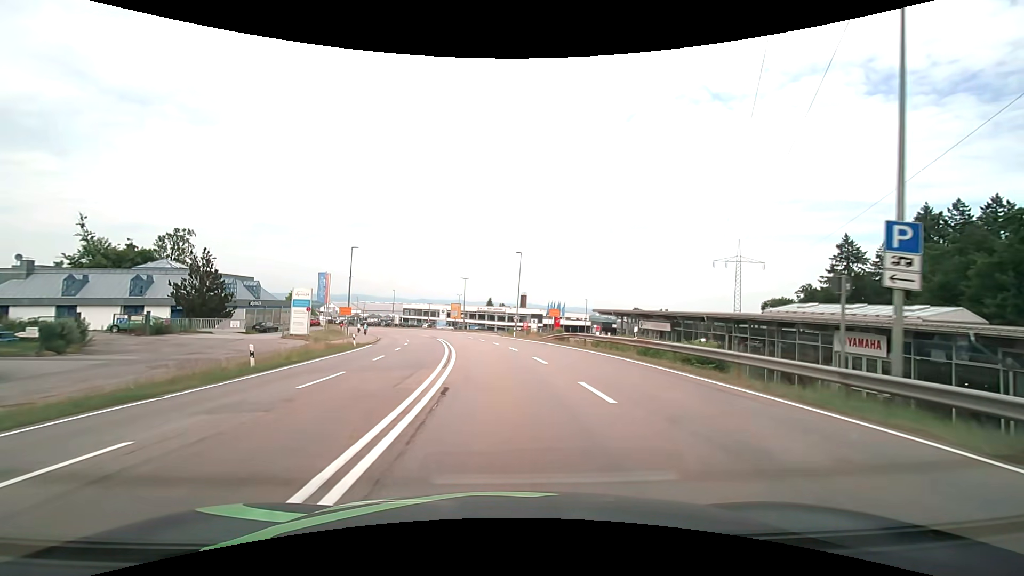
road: secondary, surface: asphalt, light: Day
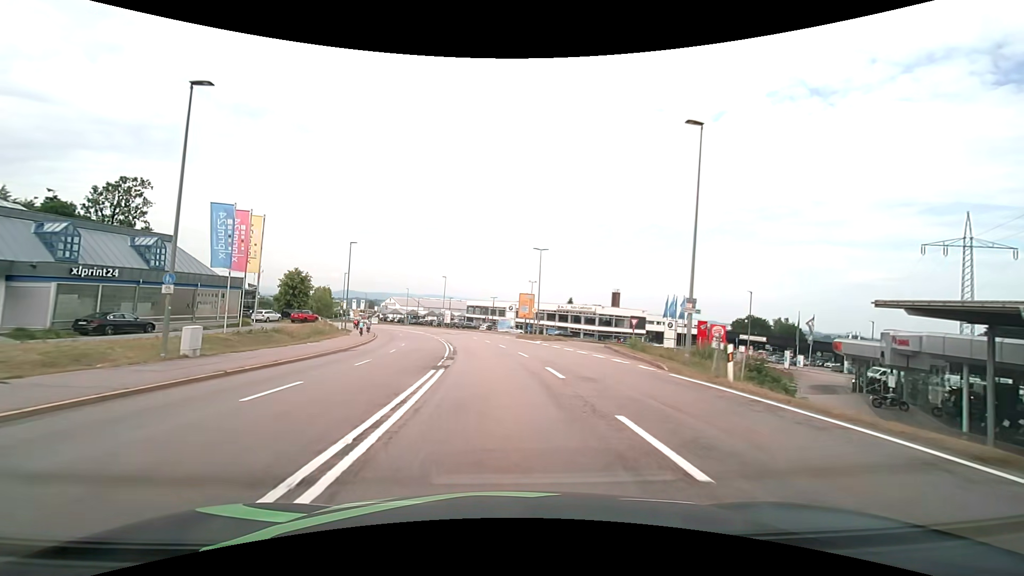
(-2.7, +39.5) m; -9°
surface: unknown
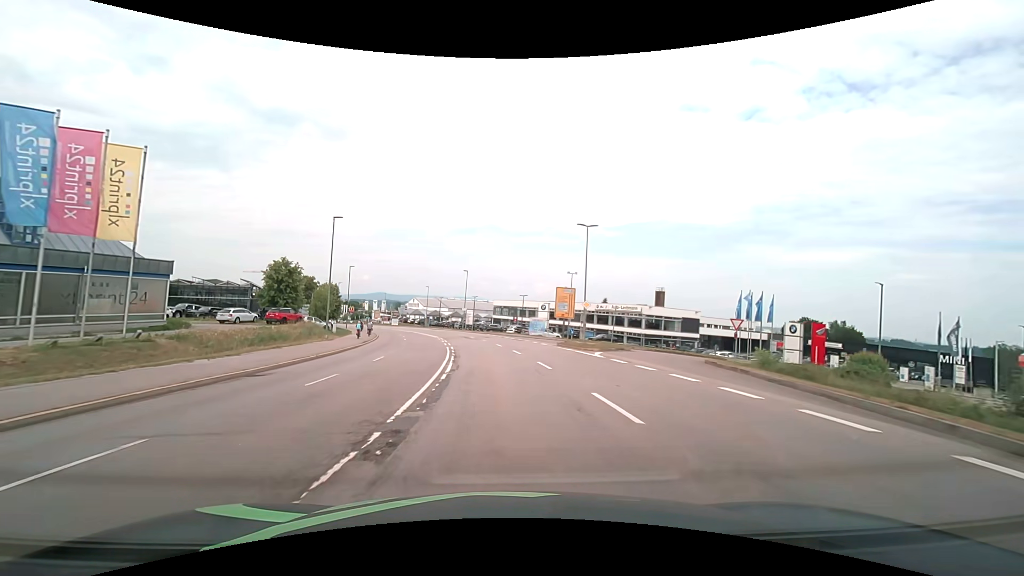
(-0.4, +14.8) m; -3°
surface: asphalt
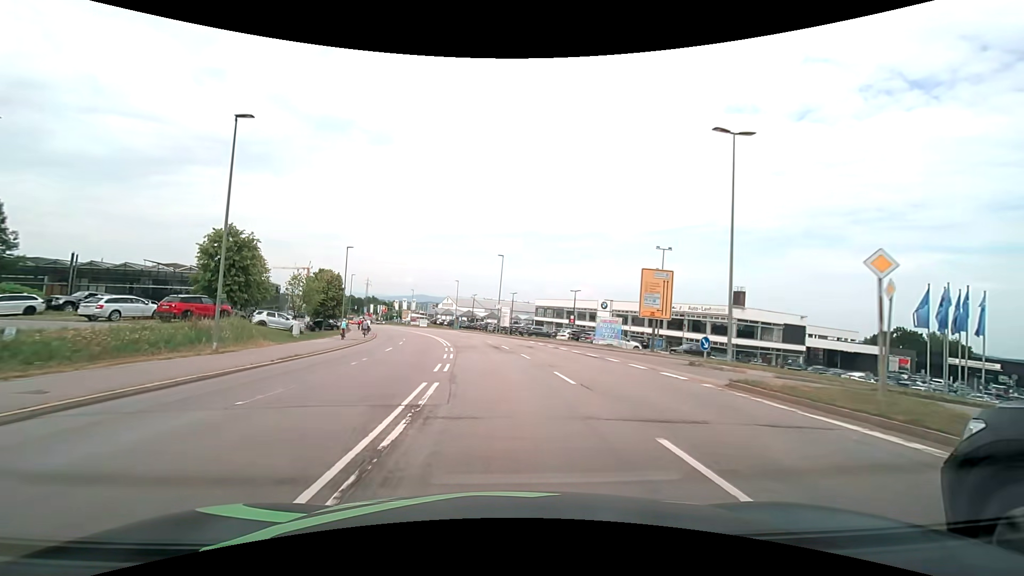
(-0.9, +21.5) m; -5°
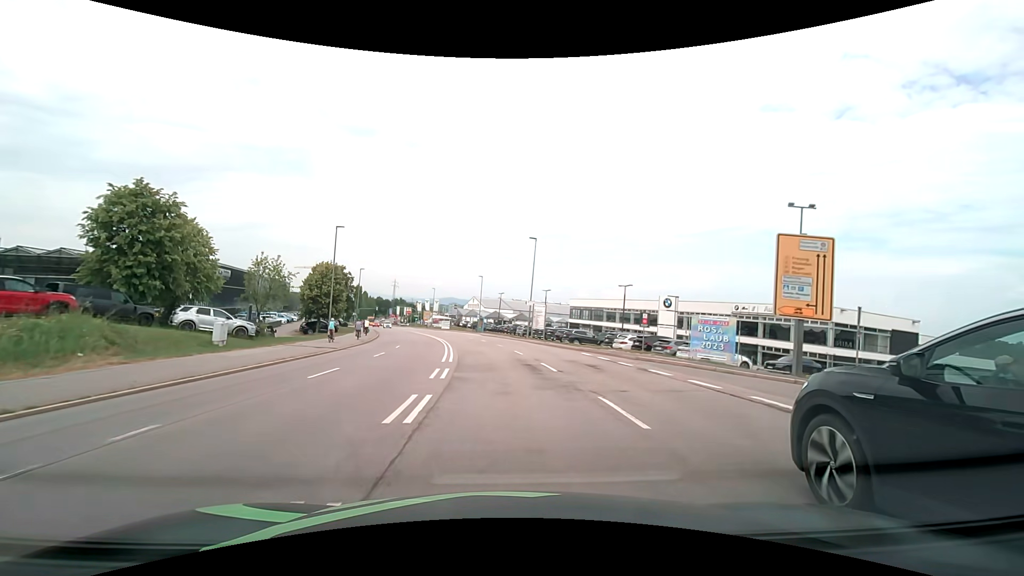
(-0.4, +14.3) m; -3°
(0, +10) (-1, +20) (-2, +30) (-3, +40) (-5, +50) (-7, +59) (-9, +69) (-12, +79) (-14, +89) (-17, +98) m
